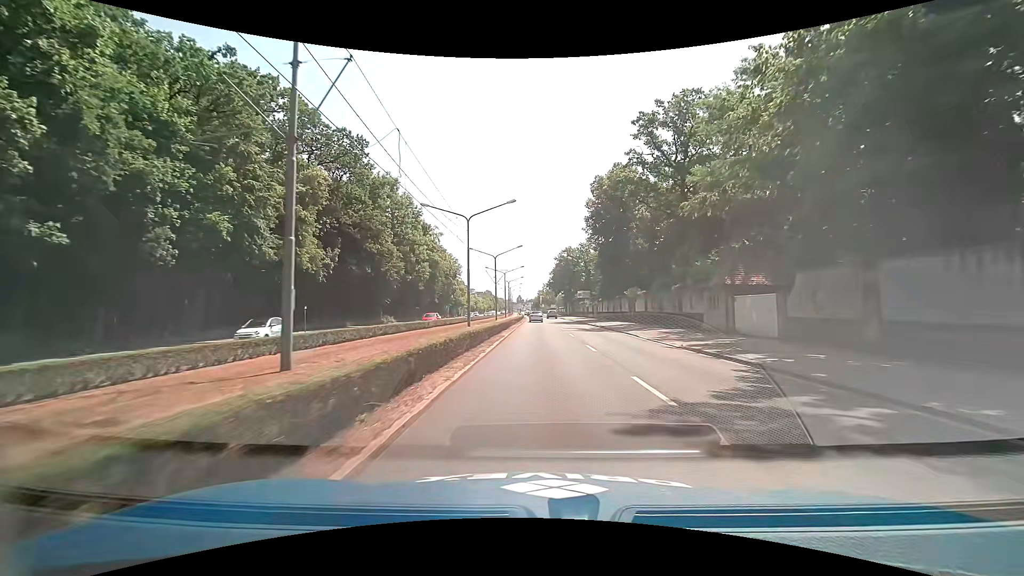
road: primary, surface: asphalt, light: Day
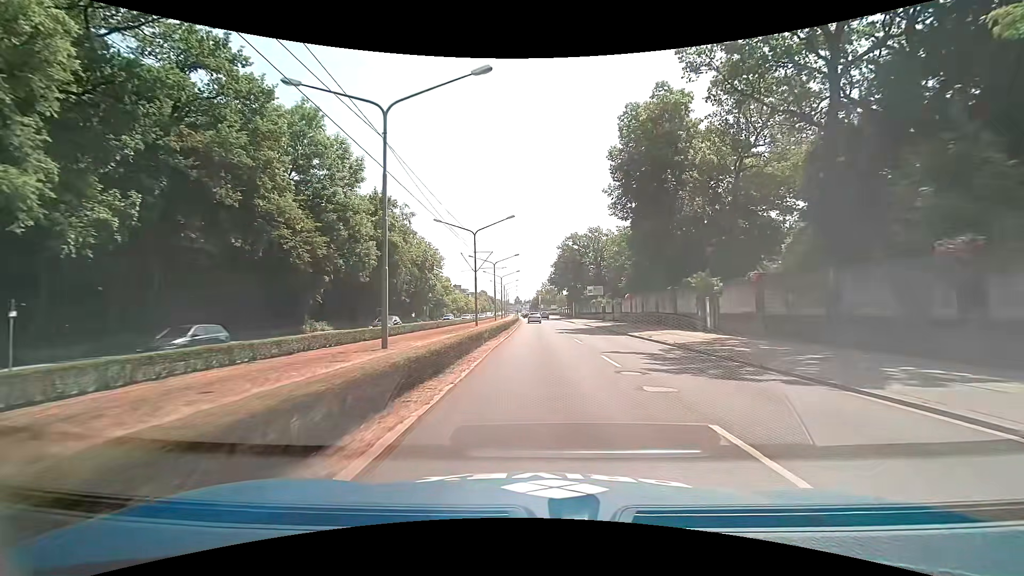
(-0.2, +23.5) m; 0°
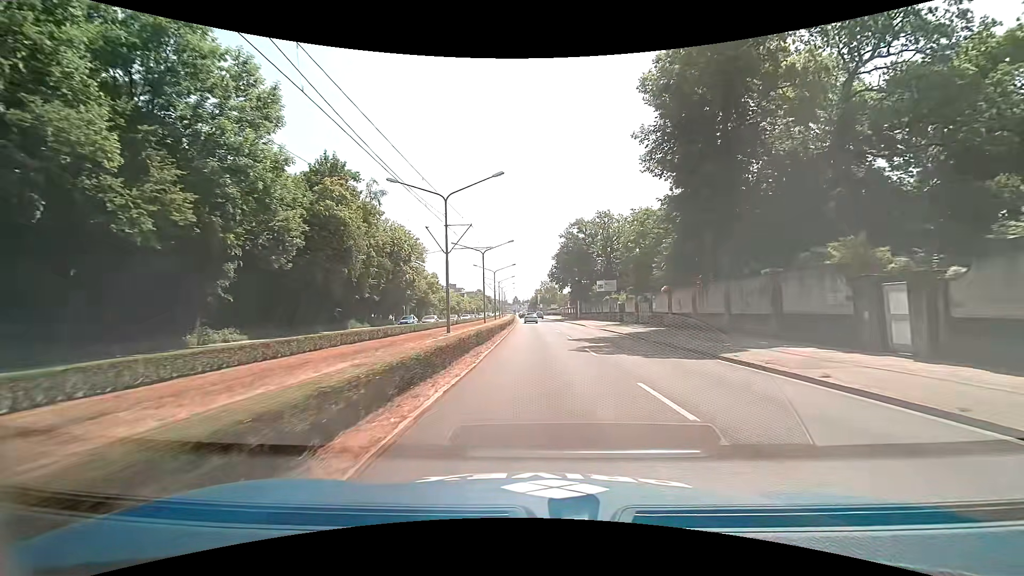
(+0.1, +15.6) m; 0°
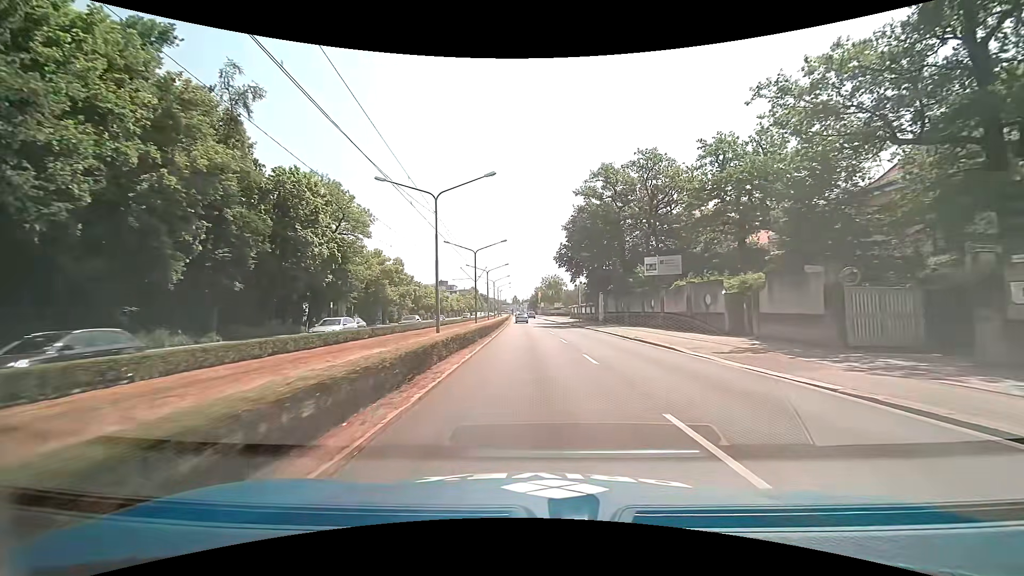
(+0.1, +31.6) m; +1°
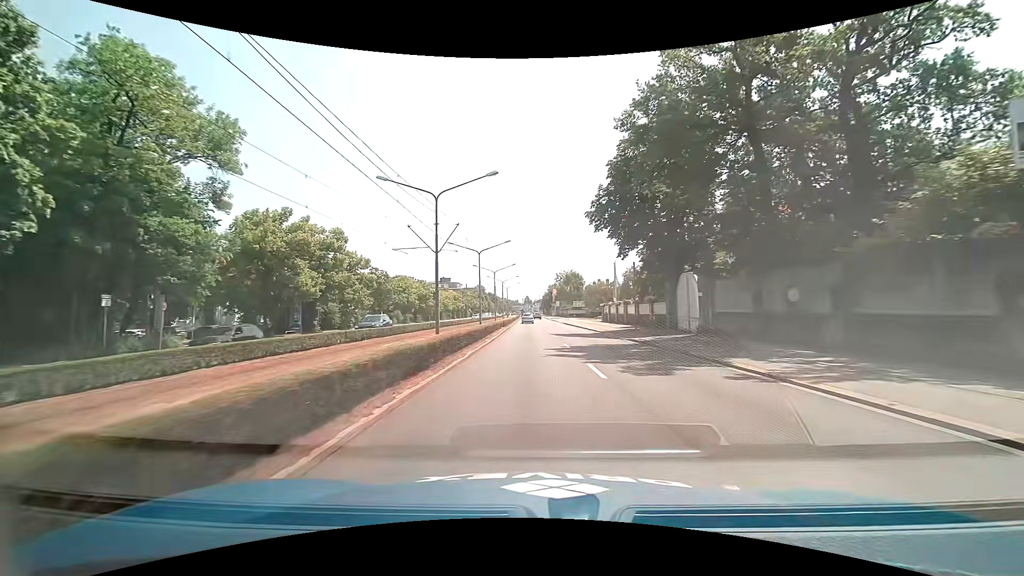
(-0.4, +31.4) m; -1°
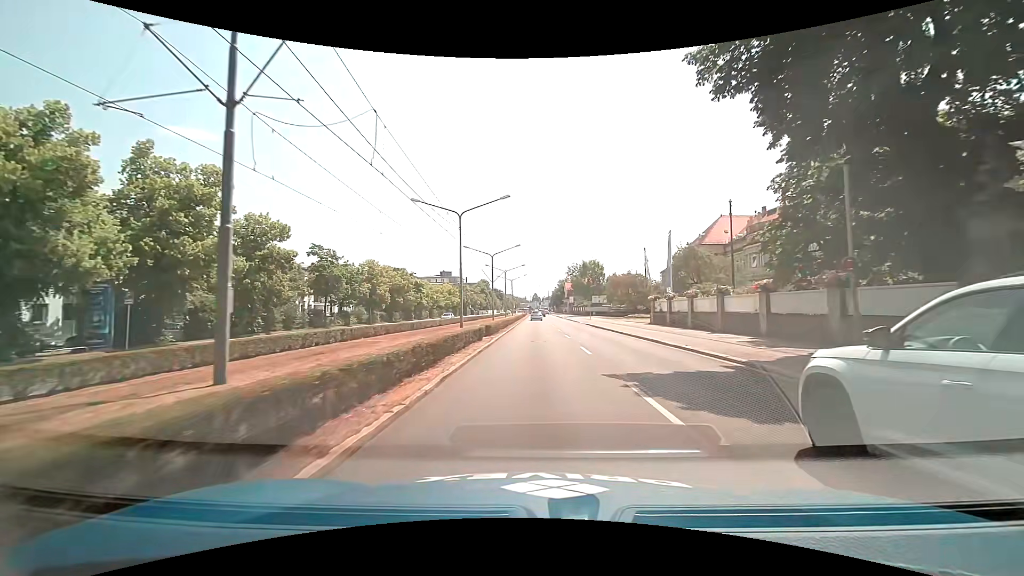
(-0.4, +23.4) m; -2°
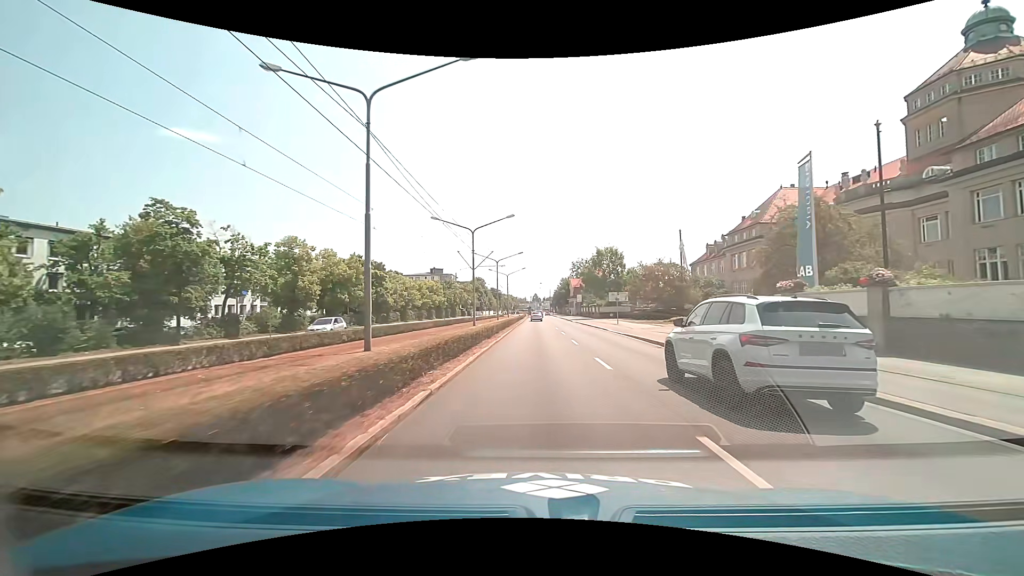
(+0.2, +22.8) m; +1°
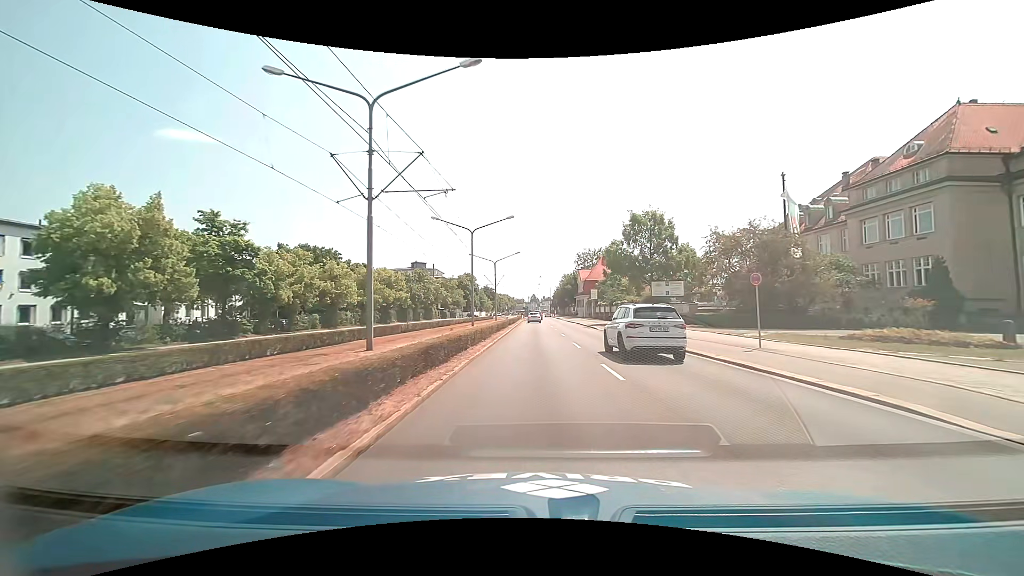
(0.0, +30.3) m; 0°
